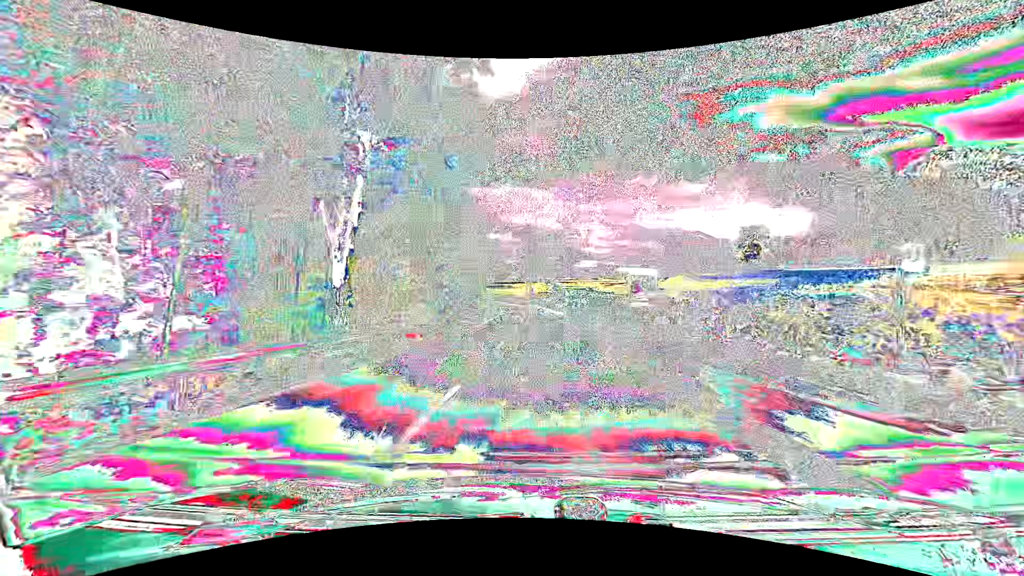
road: tertiary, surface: asphalt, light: Day
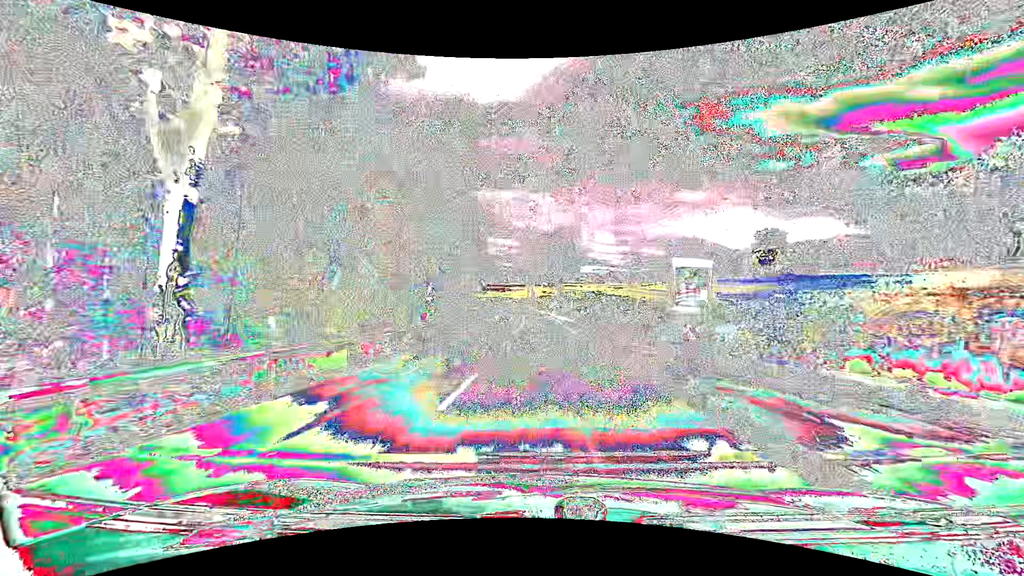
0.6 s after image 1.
(0.0, +10.0) m; 0°
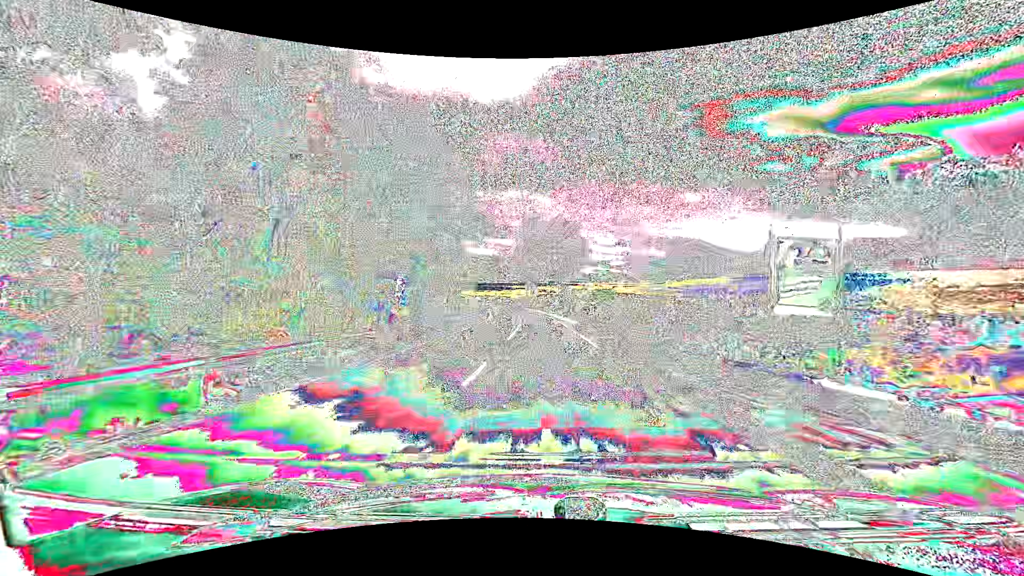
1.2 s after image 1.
(0.0, +9.9) m; 0°
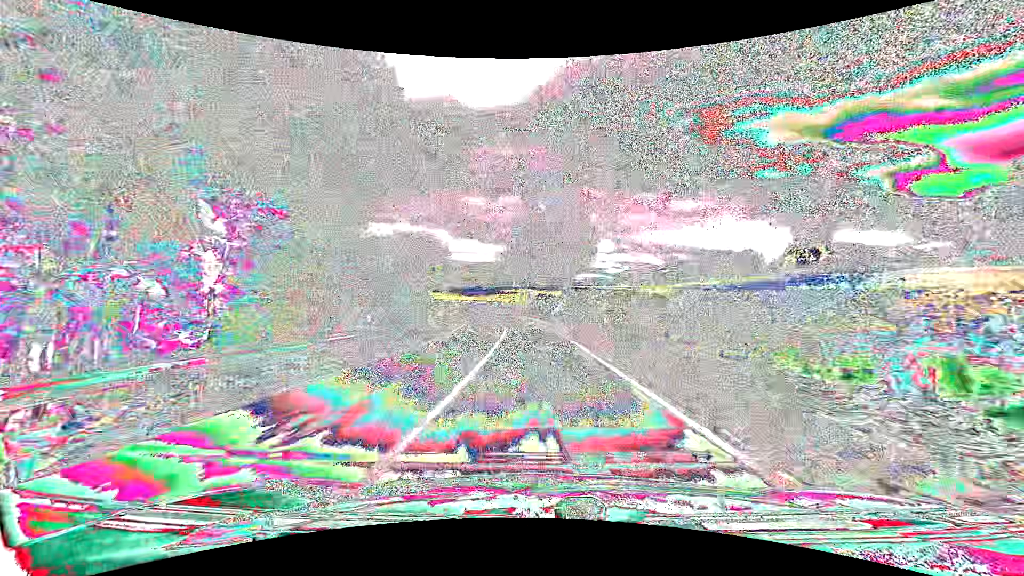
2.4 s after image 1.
(+0.2, +19.8) m; +1°
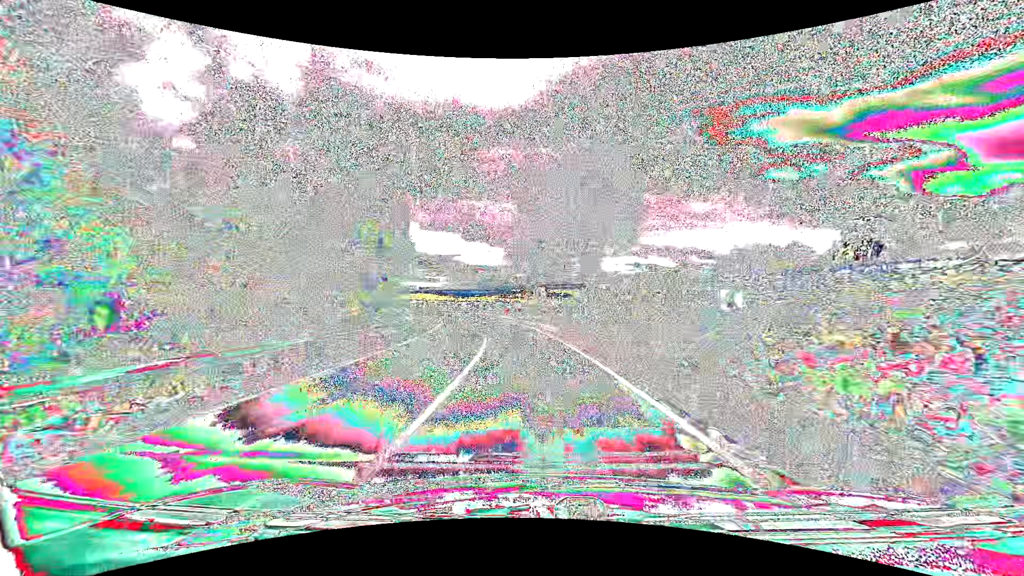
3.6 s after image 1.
(-0.1, +19.8) m; -1°
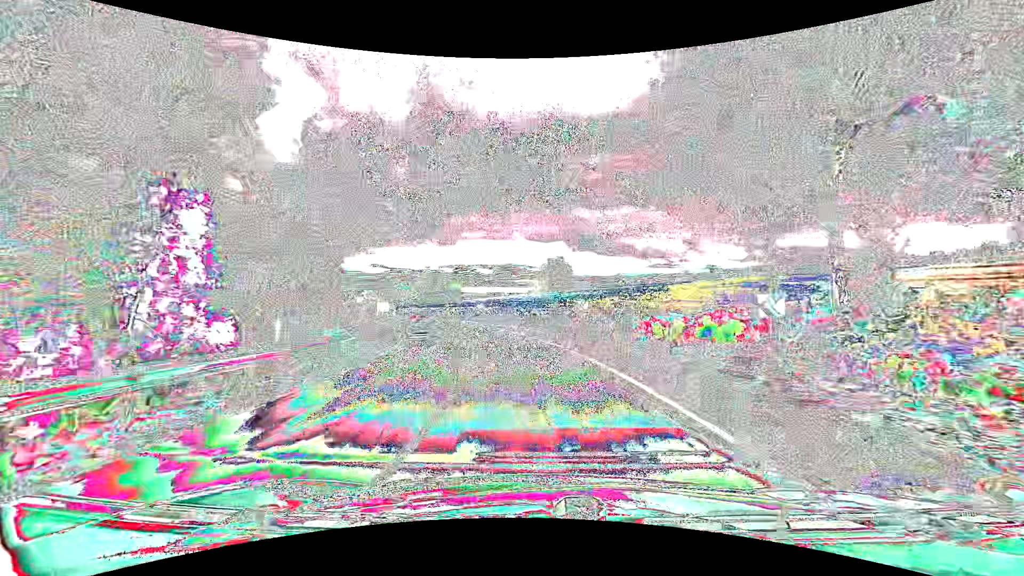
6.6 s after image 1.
(-4.4, +47.0) m; -13°
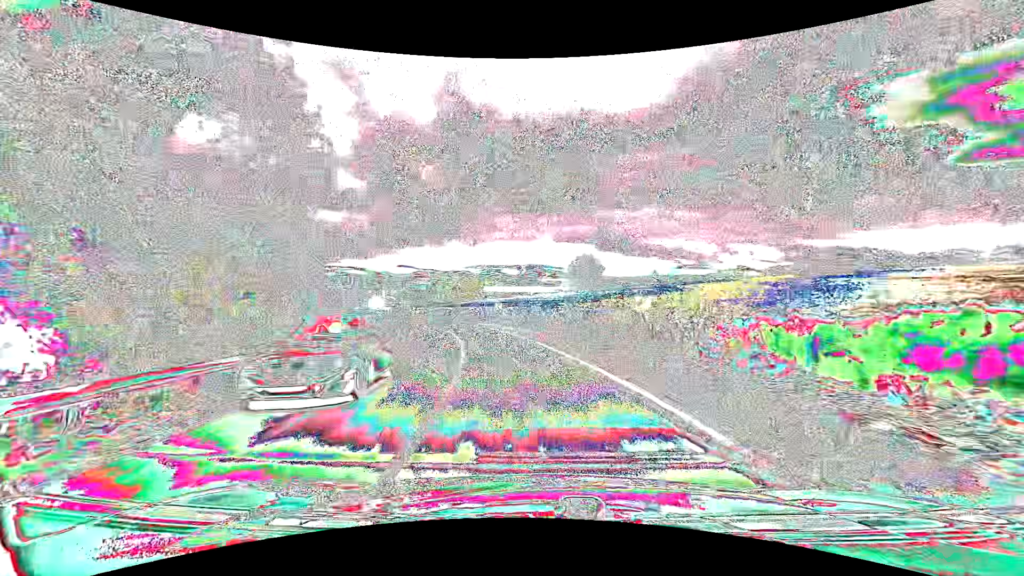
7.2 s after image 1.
(-0.2, +9.0) m; -3°
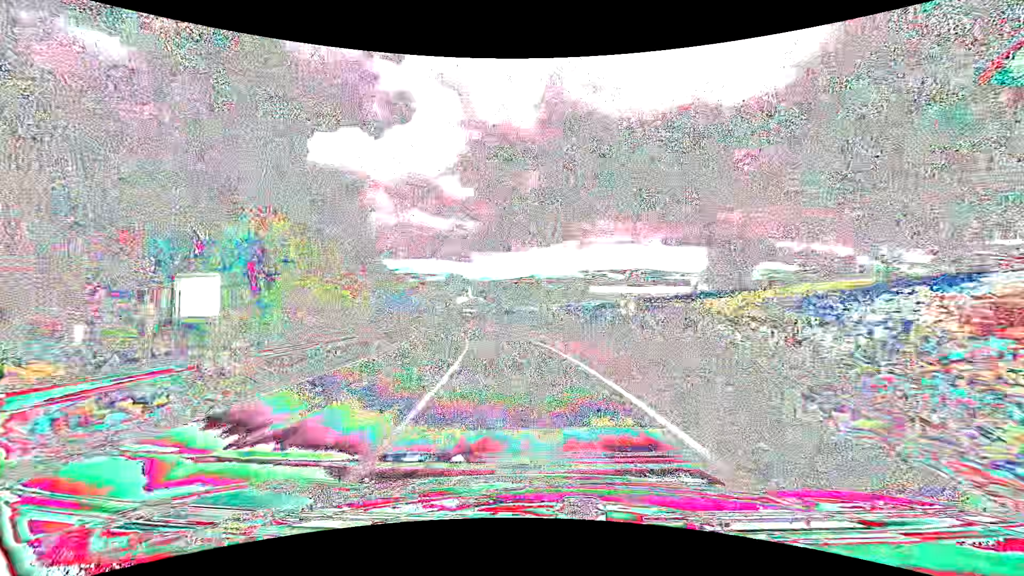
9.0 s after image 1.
(-2.7, +26.8) m; -12°
(0, +10) (-1, +20) (-3, +30) (-5, +40) (-8, +49) (-11, +59) (-14, +68) (-17, +78) (-21, +87) (-25, +96) m
